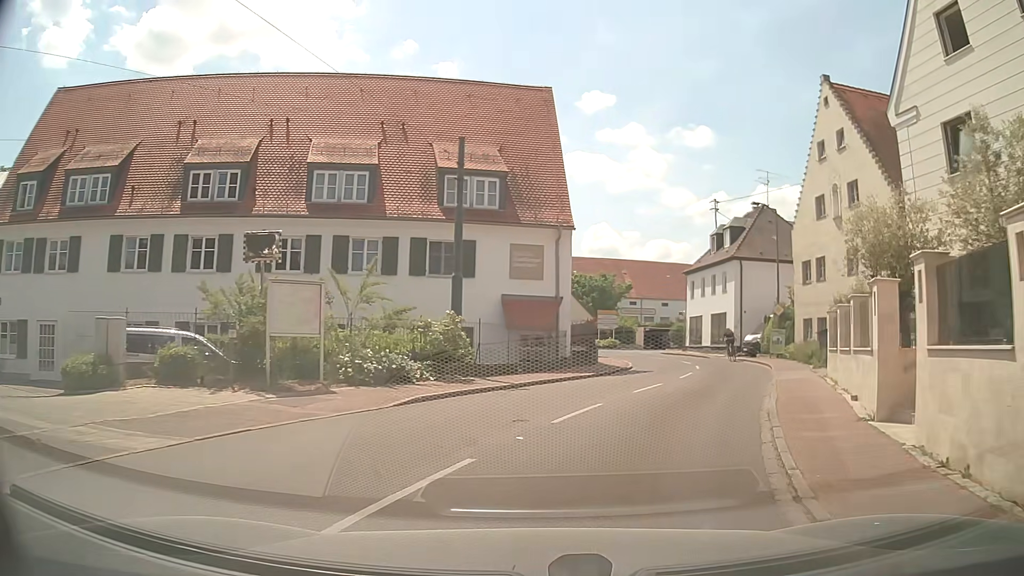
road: tertiary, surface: asphalt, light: Day
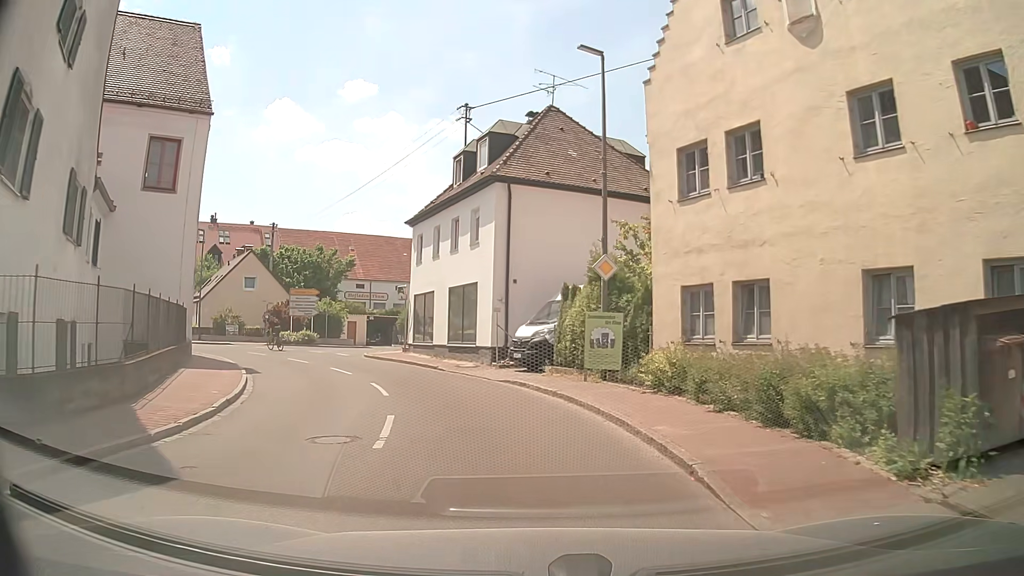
(+4.6, +19.6) m; +19°
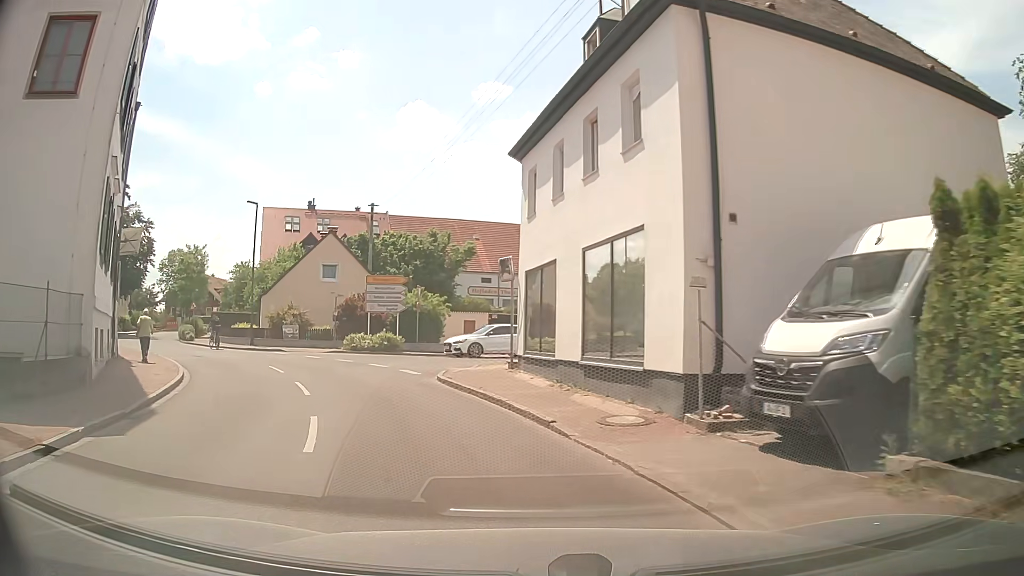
(-0.8, +12.5) m; -10°
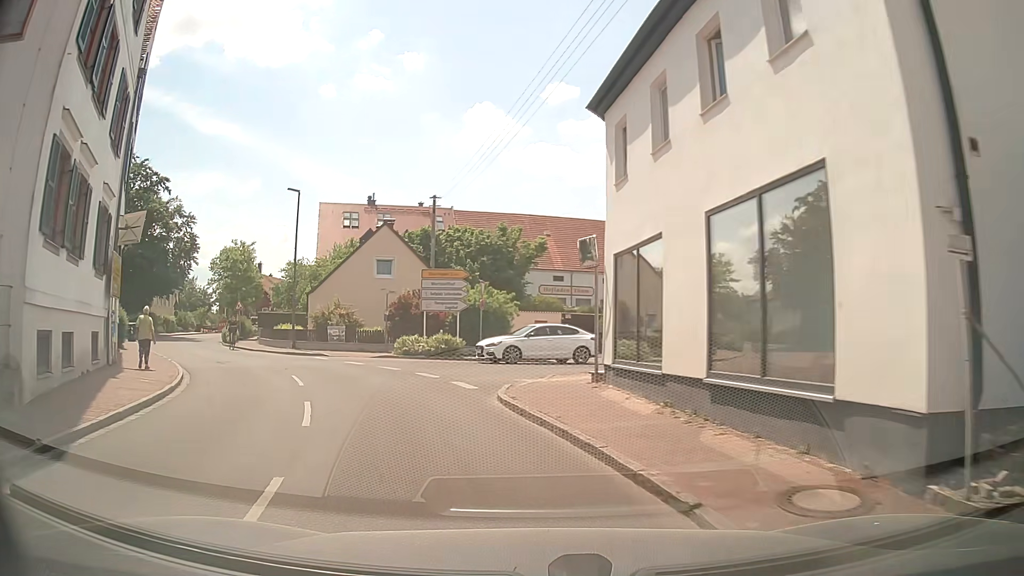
(-0.3, +4.2) m; -7°
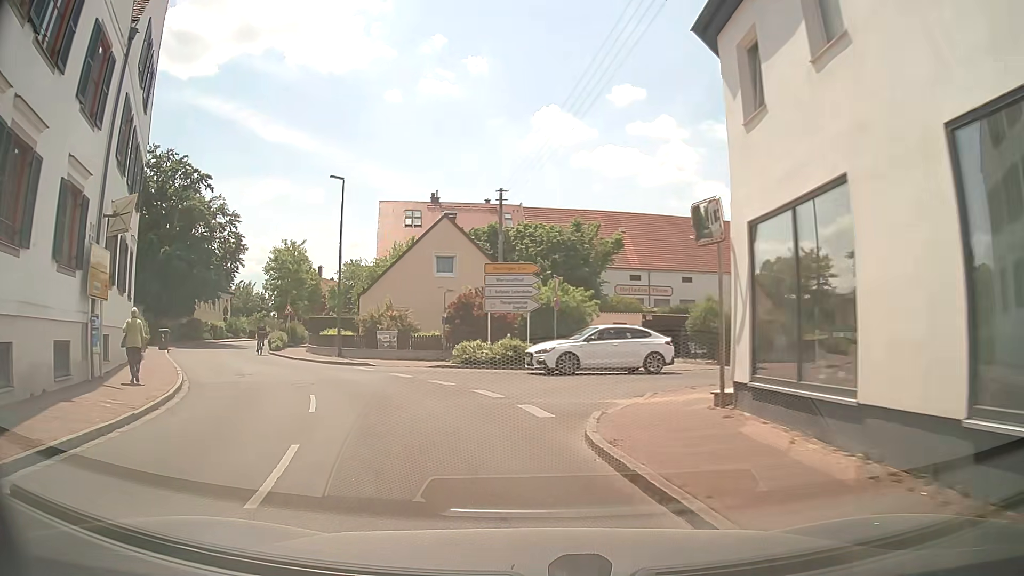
(-0.2, +4.2) m; -6°
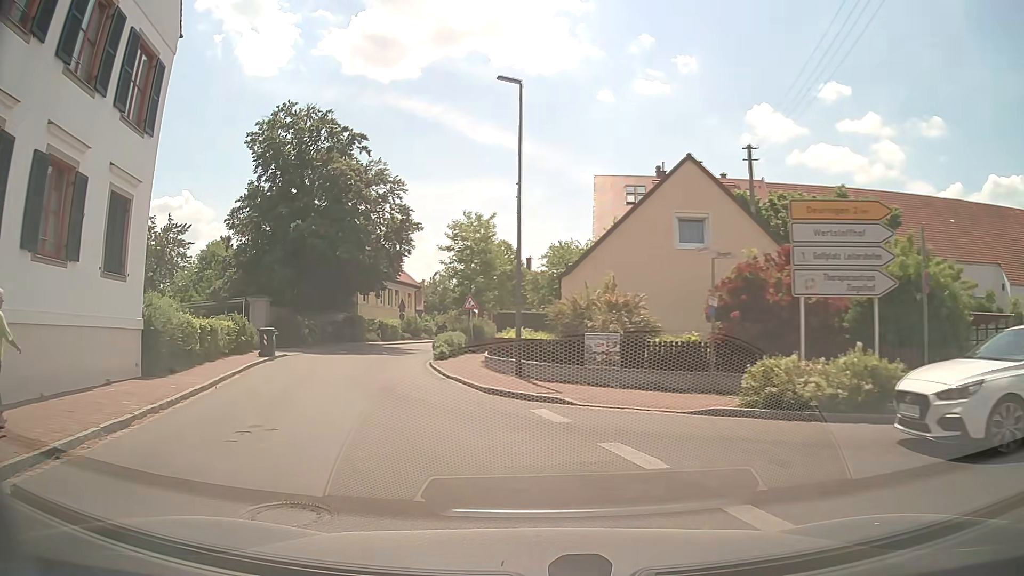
(-1.8, +12.0) m; -18°
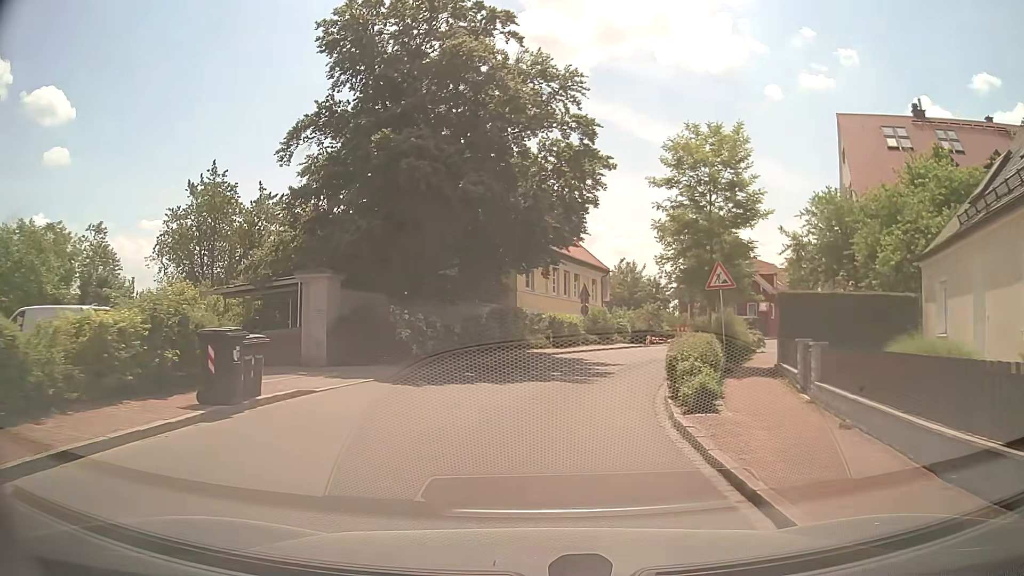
(-3.1, +16.7) m; -16°
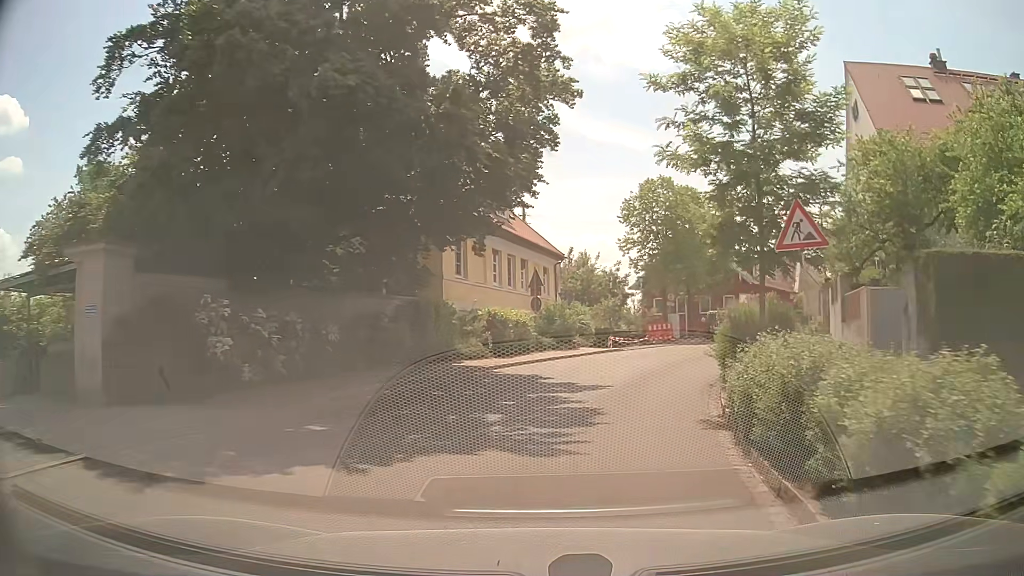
(+0.3, +8.8) m; +4°
(+1, +10) (+3, +20) (+8, +29) (+13, +37) (+19, +45) (+25, +53) (+31, +61) (+37, +69) (+43, +77) (+49, +85) m
